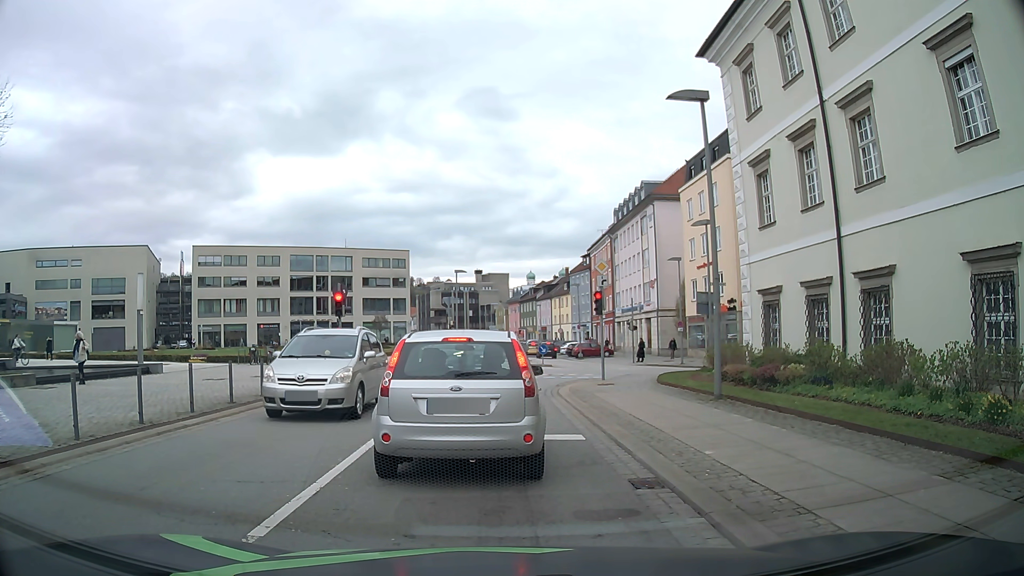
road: tertiary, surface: asphalt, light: Day
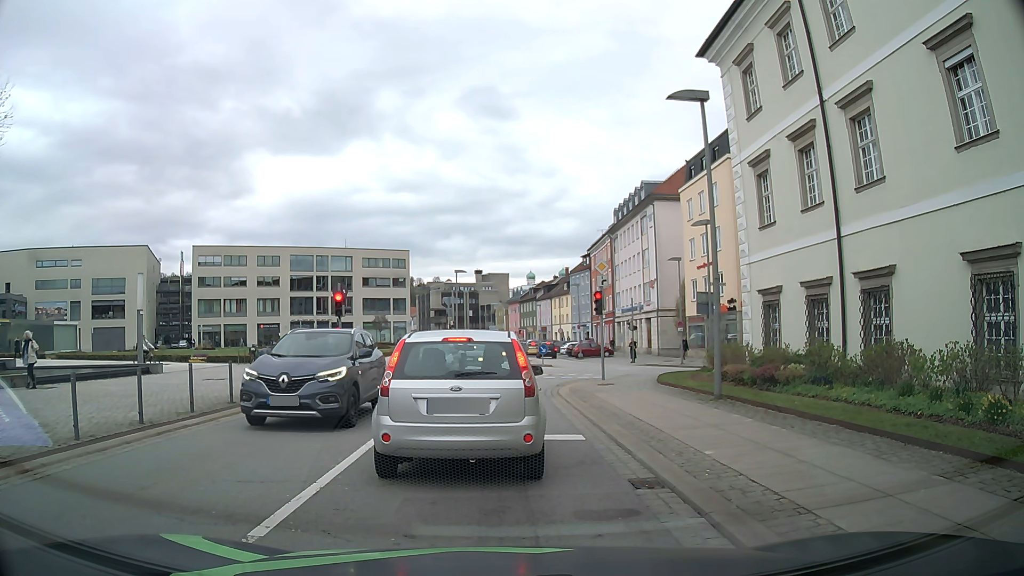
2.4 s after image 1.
(0.0, 0.0) m; 0°
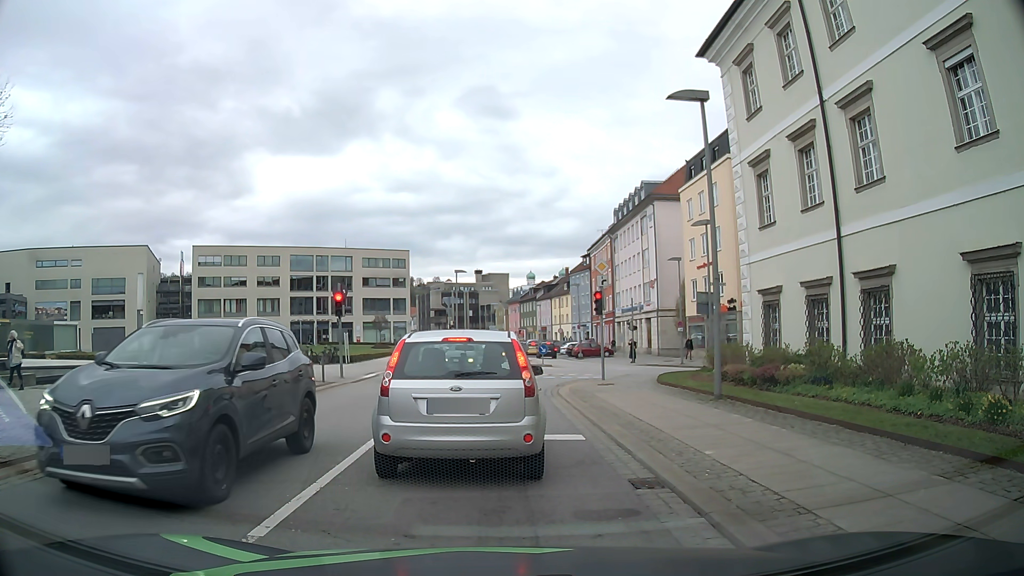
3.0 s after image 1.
(0.0, 0.0) m; 0°
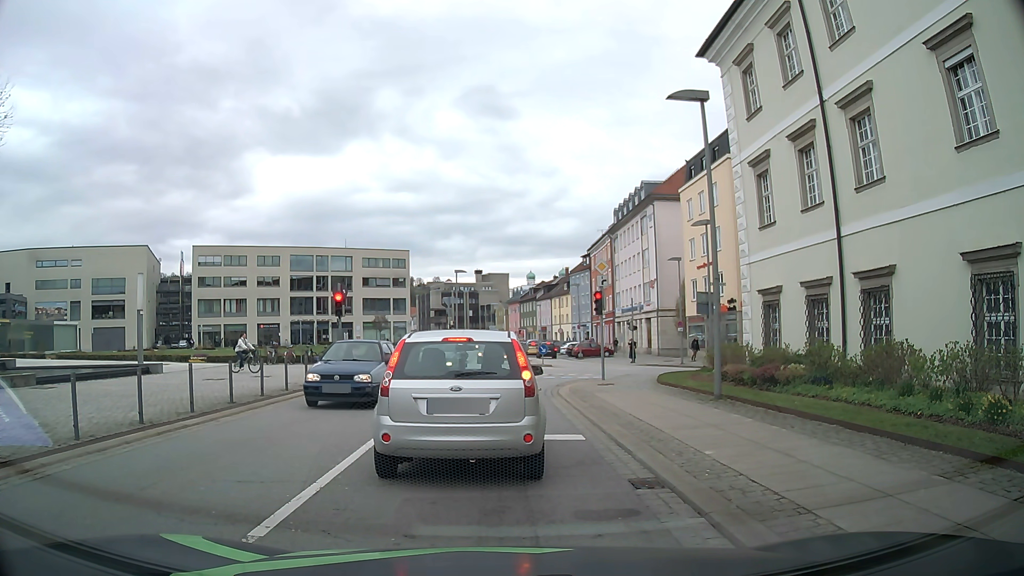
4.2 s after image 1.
(0.0, 0.0) m; 0°
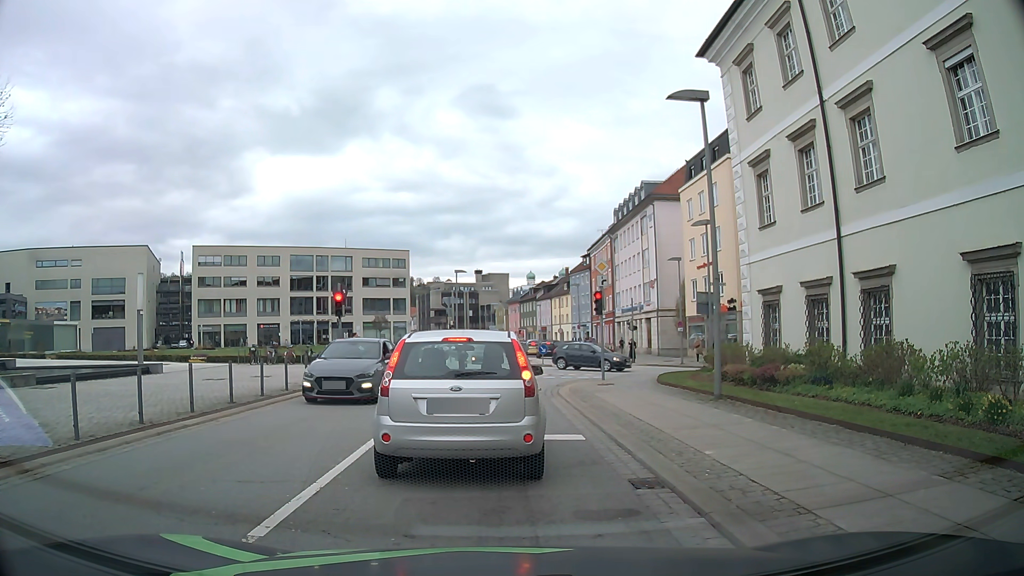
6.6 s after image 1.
(0.0, 0.0) m; 0°
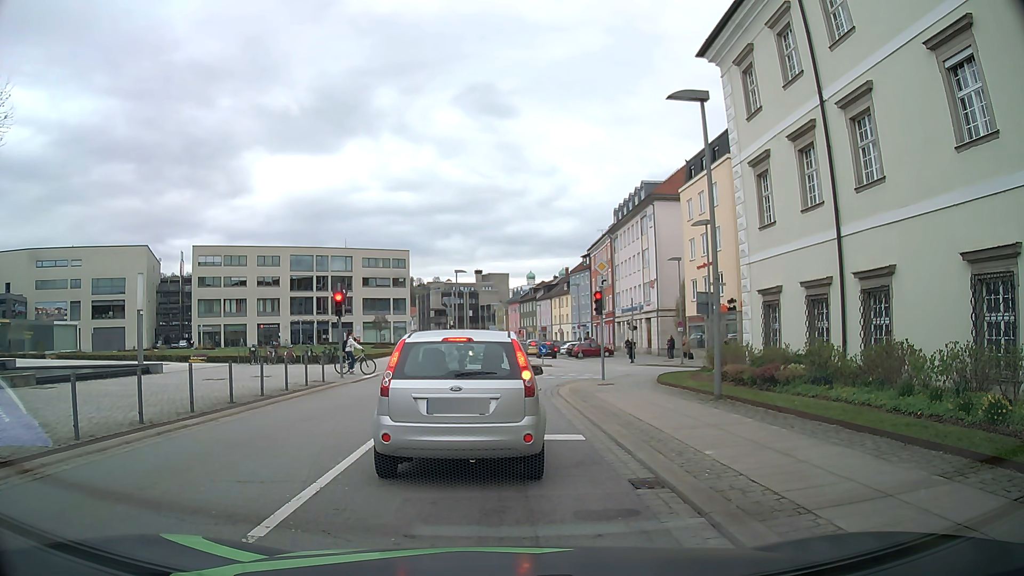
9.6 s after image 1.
(0.0, 0.0) m; 0°
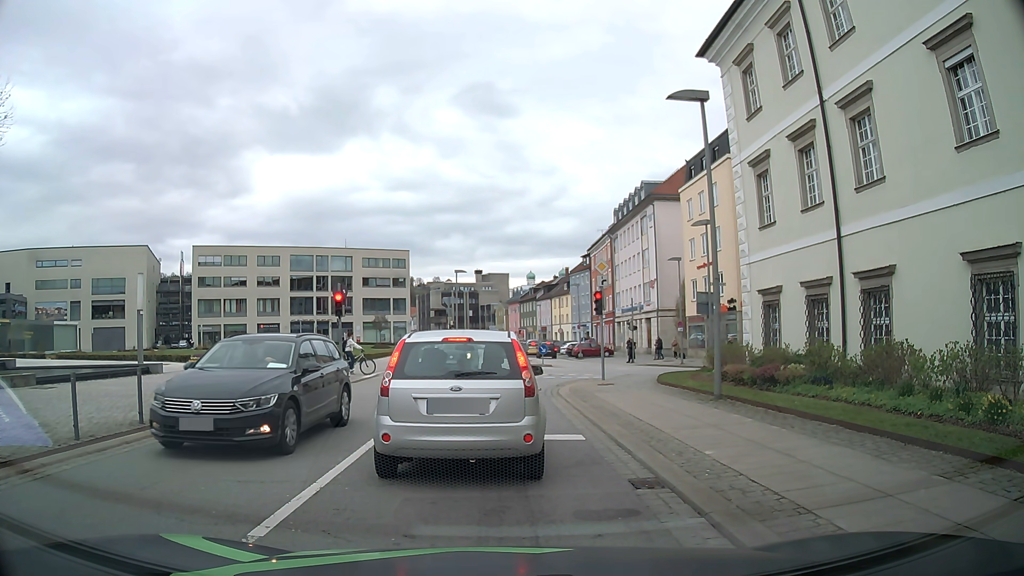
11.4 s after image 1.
(0.0, 0.0) m; 0°
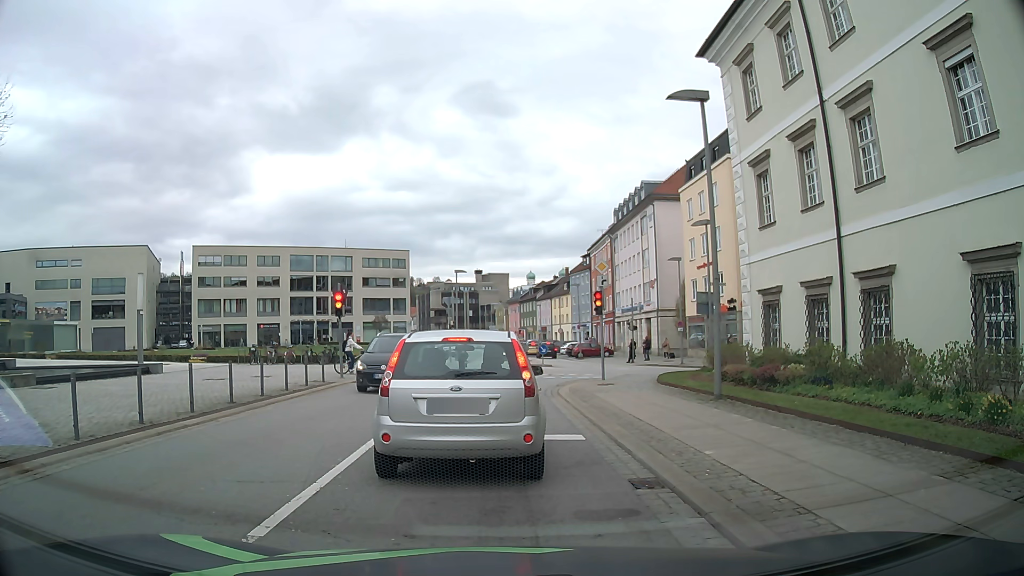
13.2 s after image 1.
(0.0, 0.0) m; 0°
